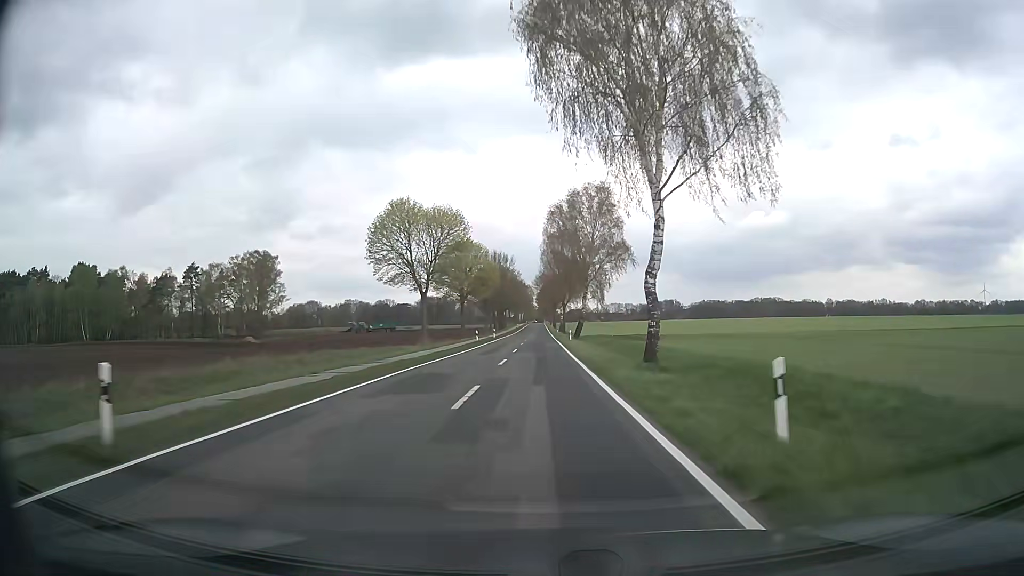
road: secondary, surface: asphalt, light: Day
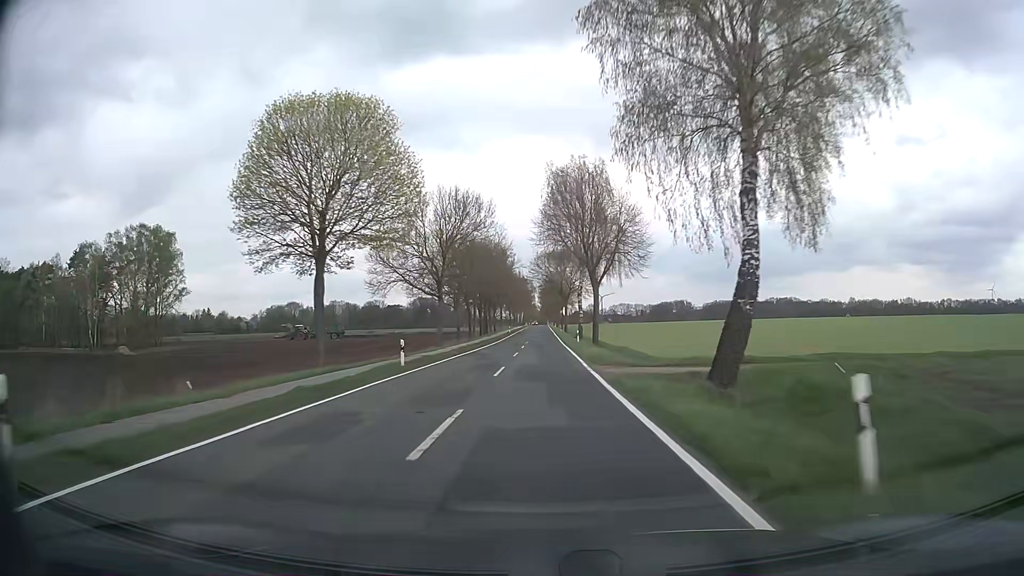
(+0.1, +52.6) m; 0°
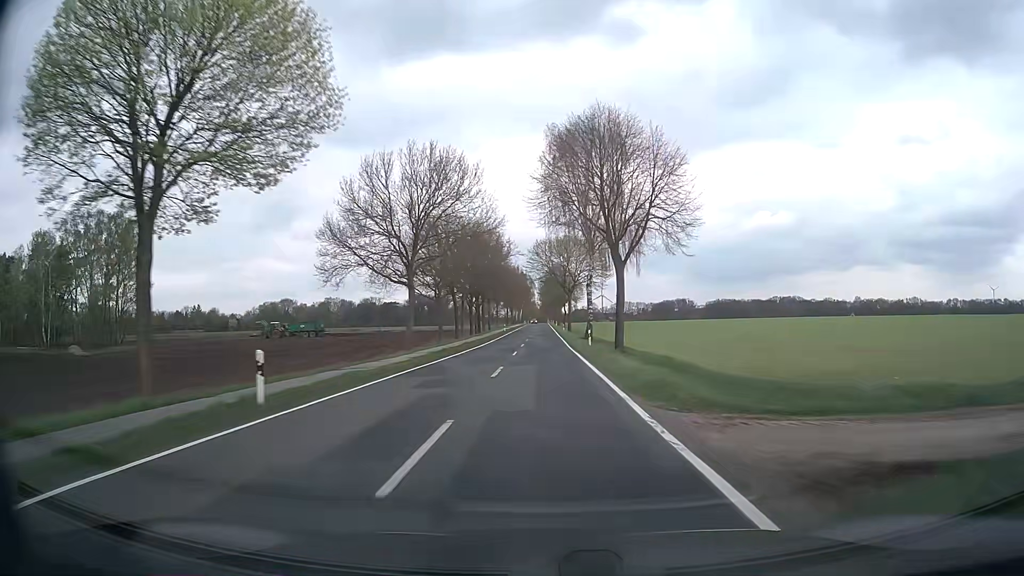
(0.0, +13.4) m; 0°
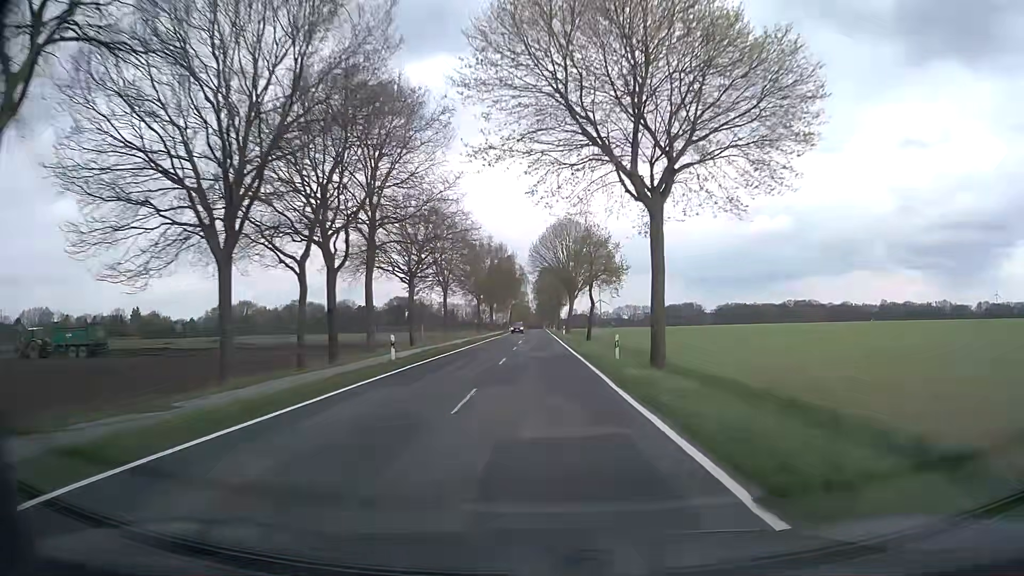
(+0.2, +67.6) m; 0°
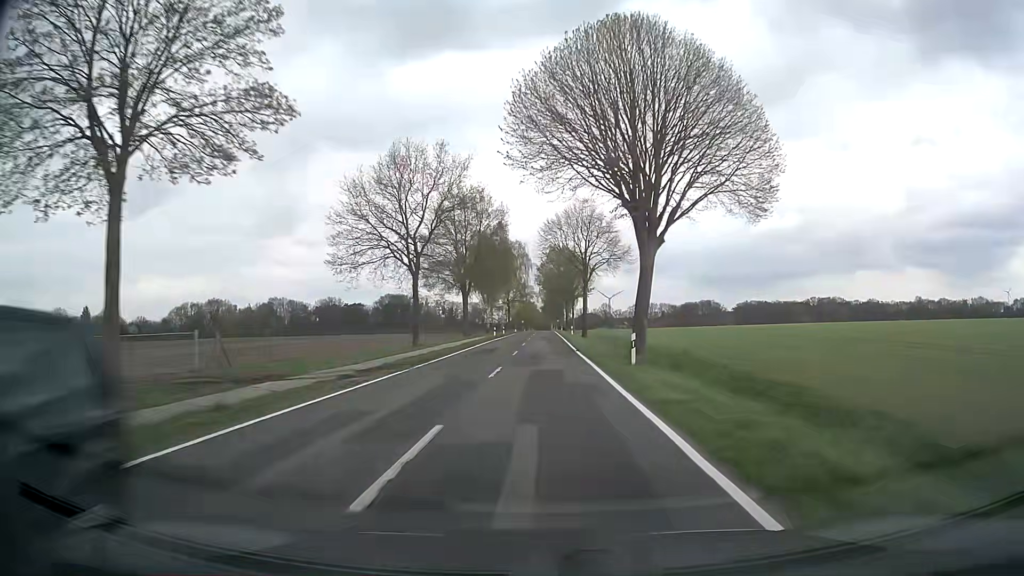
(-0.1, +52.9) m; -1°
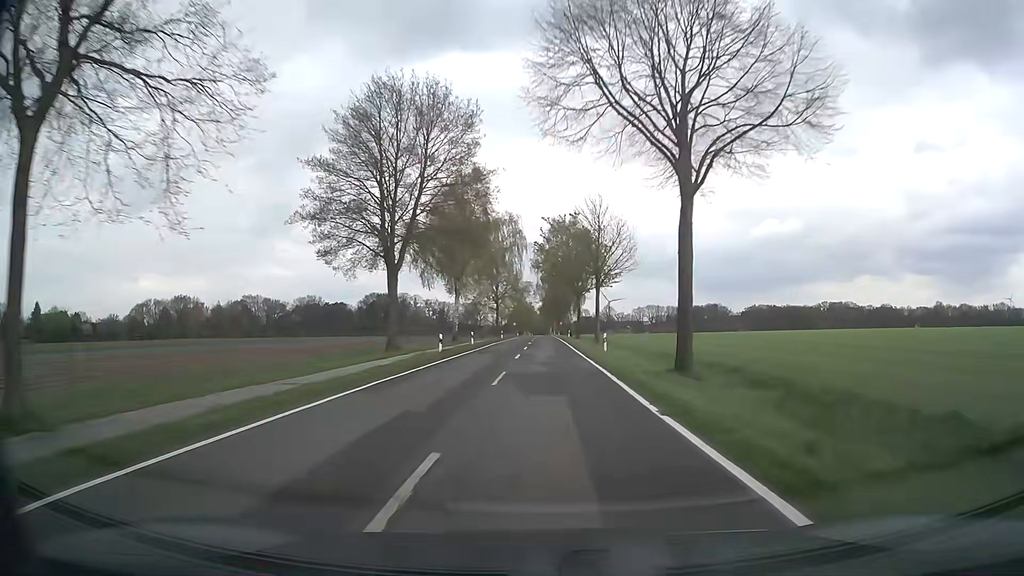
(-0.1, +37.8) m; 0°
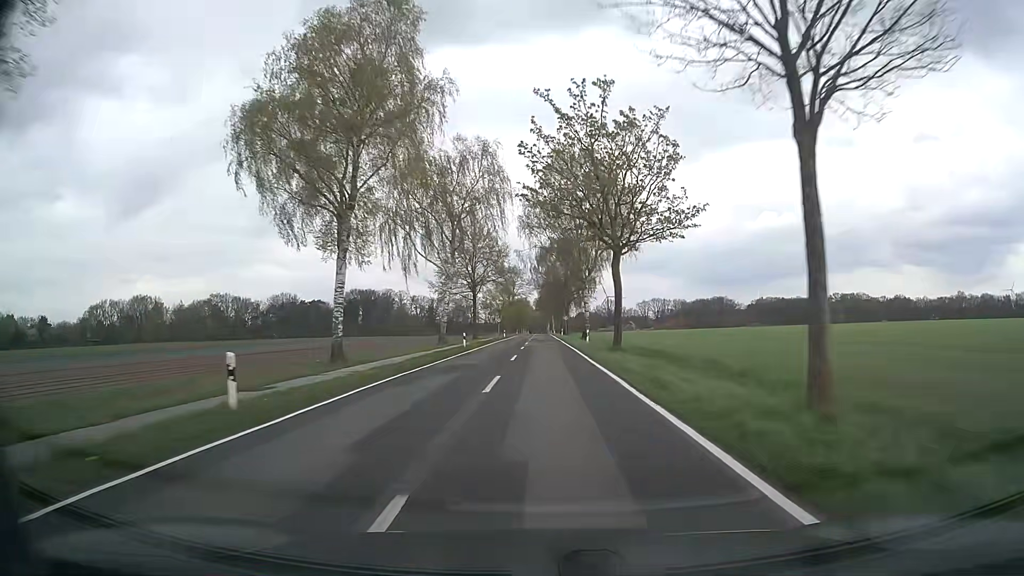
(+0.2, +38.0) m; 0°
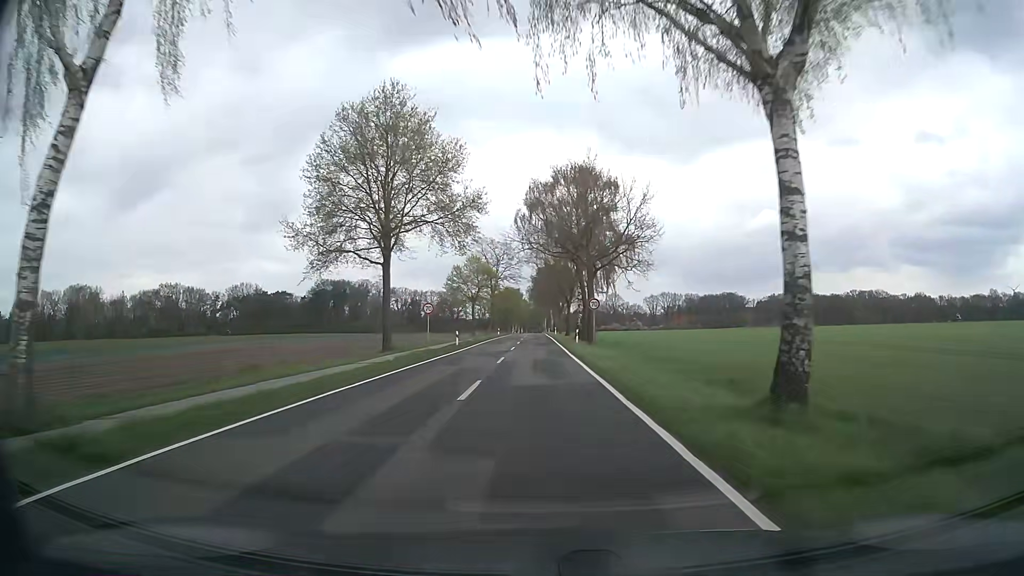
(+0.2, +49.6) m; +1°
(0, +10) (0, +20) (0, +30) (0, +40) (0, +50) (-1, +60) (-1, +70) (-1, +80) (-1, +90) (-1, +100) m
